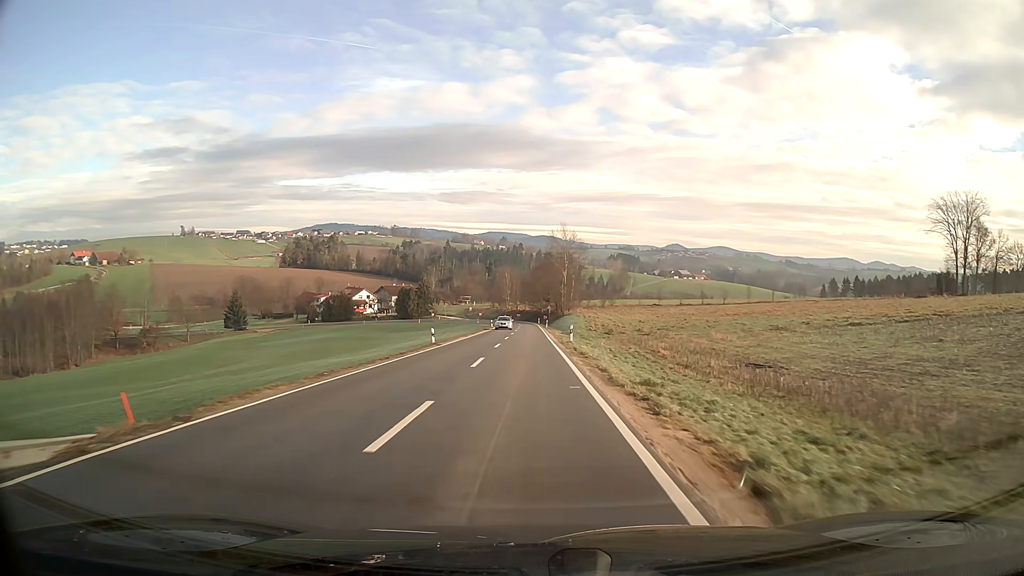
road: tertiary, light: Day
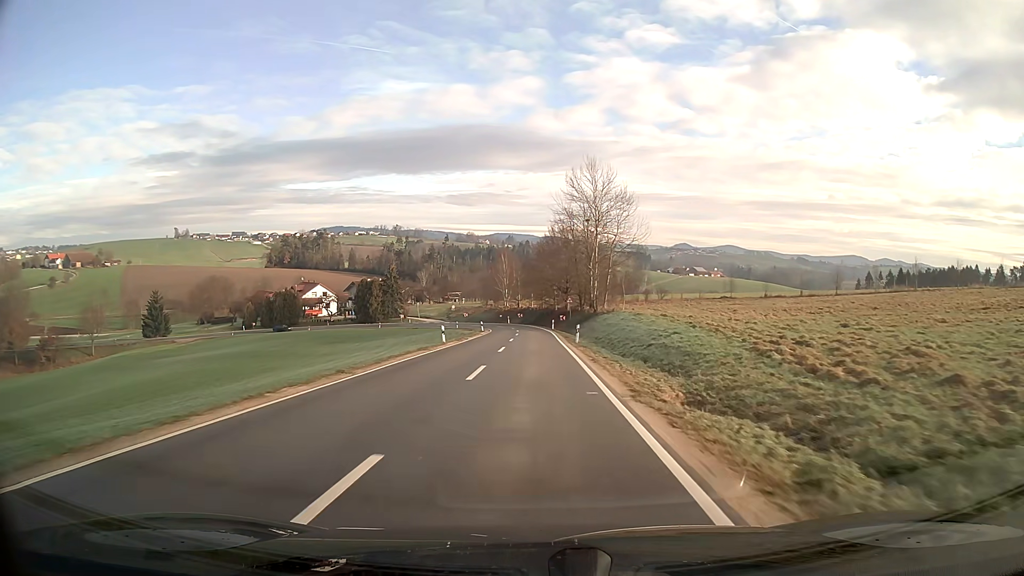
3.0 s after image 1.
(-0.2, +51.7) m; -1°
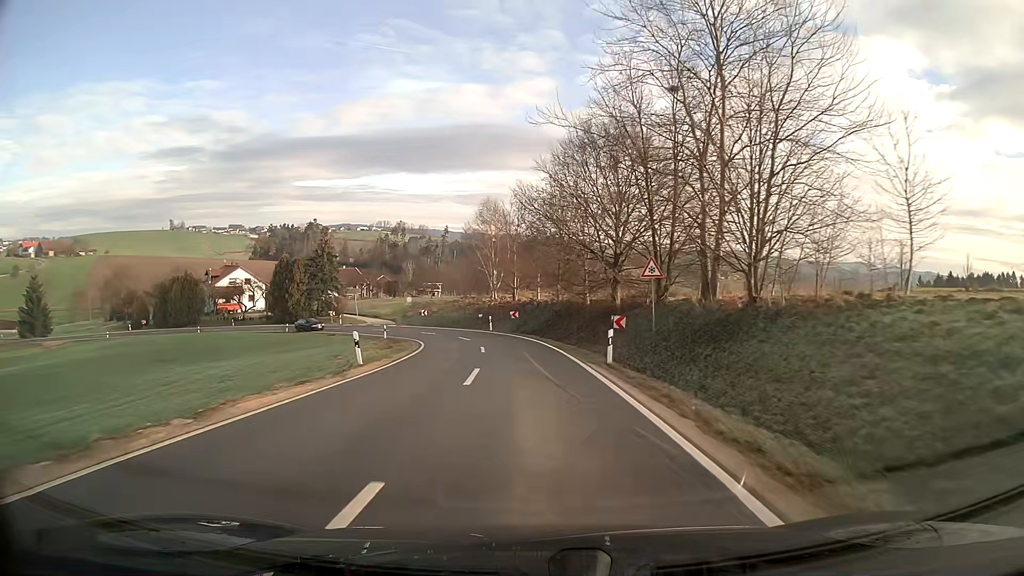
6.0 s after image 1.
(-0.1, +48.4) m; -1°
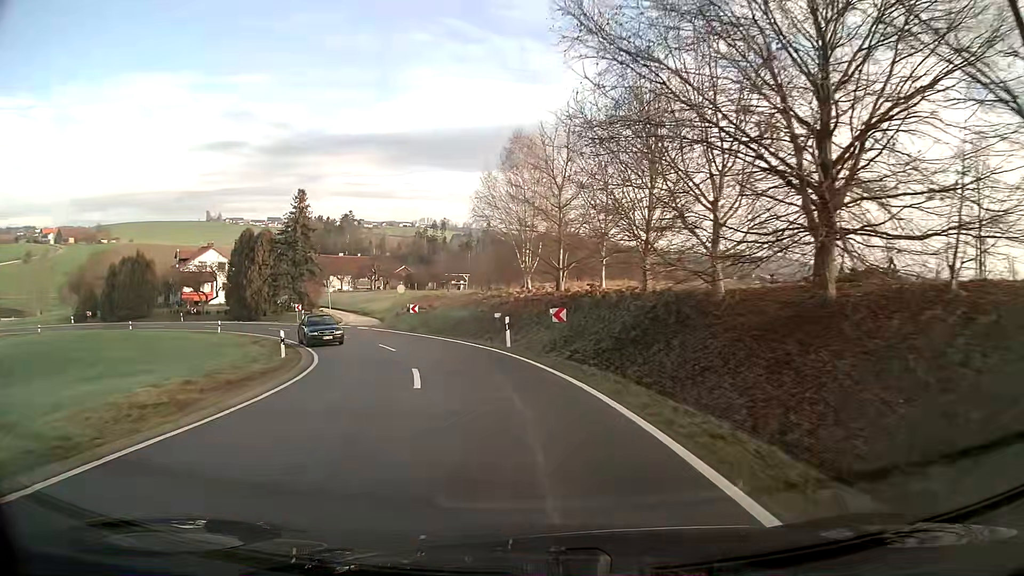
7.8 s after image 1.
(-0.8, +25.3) m; -5°
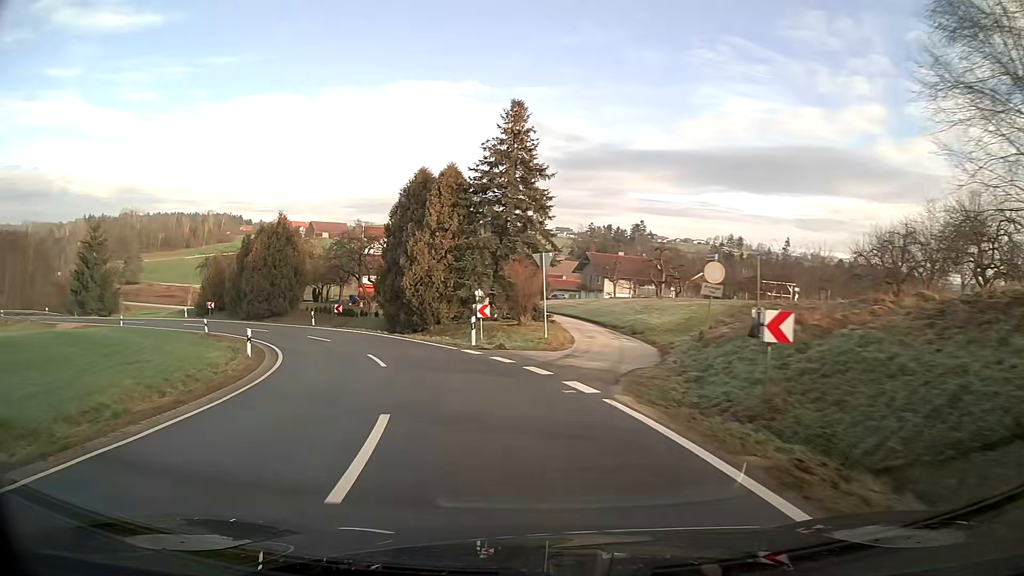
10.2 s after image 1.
(-6.6, +30.9) m; -26°
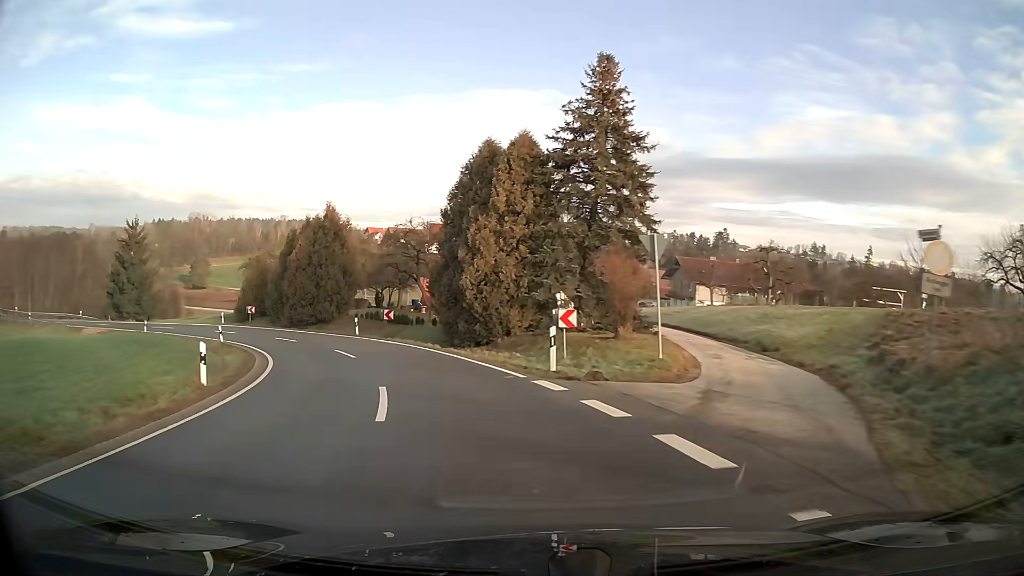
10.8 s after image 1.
(-0.5, +8.0) m; -7°
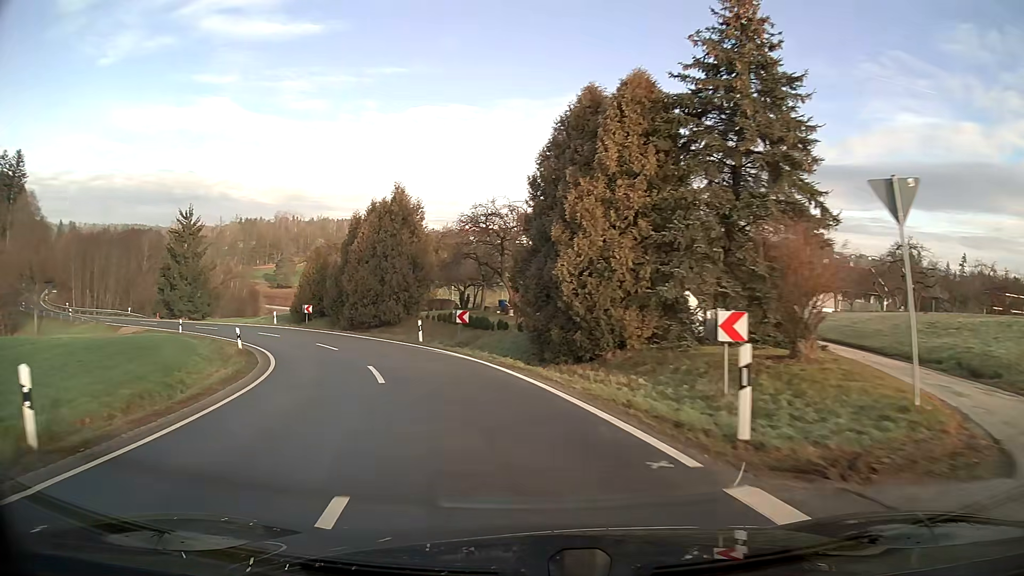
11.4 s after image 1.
(-0.6, +8.0) m; -8°
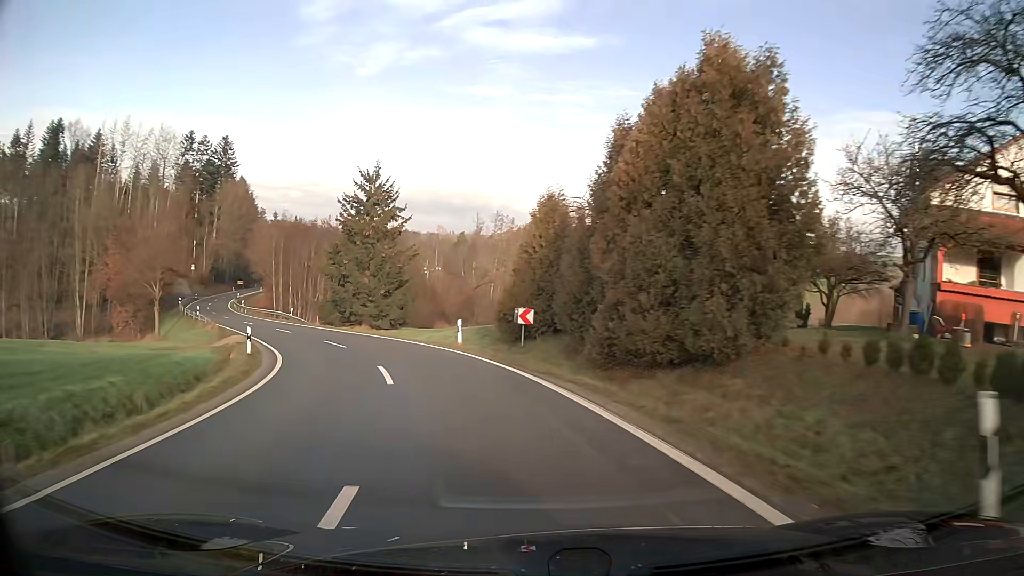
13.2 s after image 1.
(-5.0, +23.6) m; -24°
